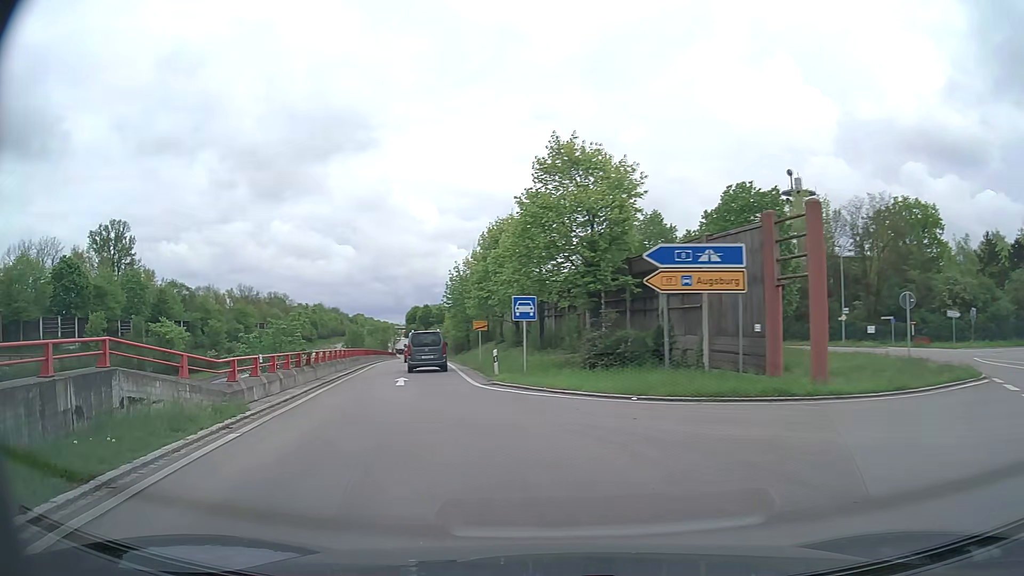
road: trunk_link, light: Day
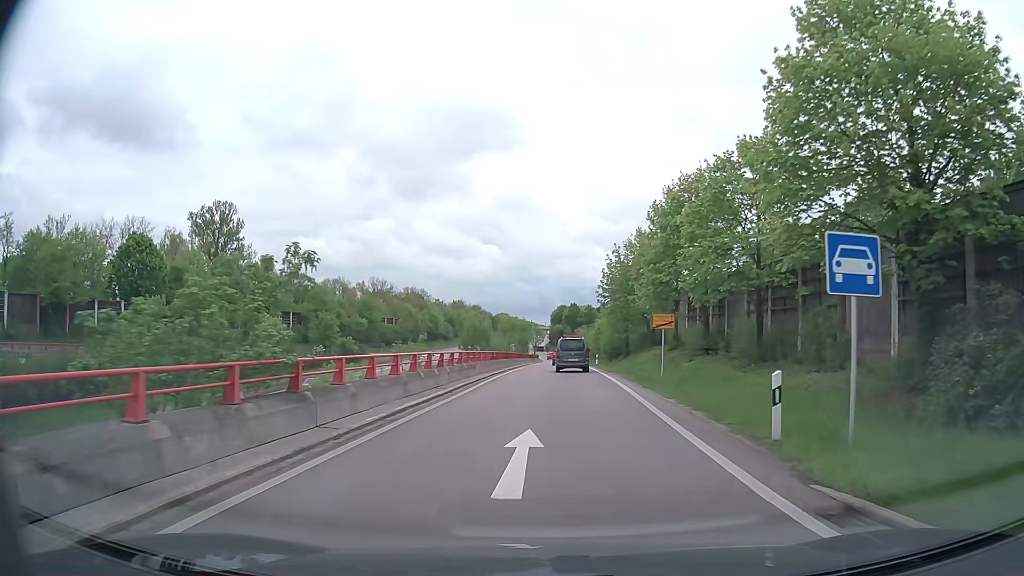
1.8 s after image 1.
(-3.0, +15.4) m; -14°
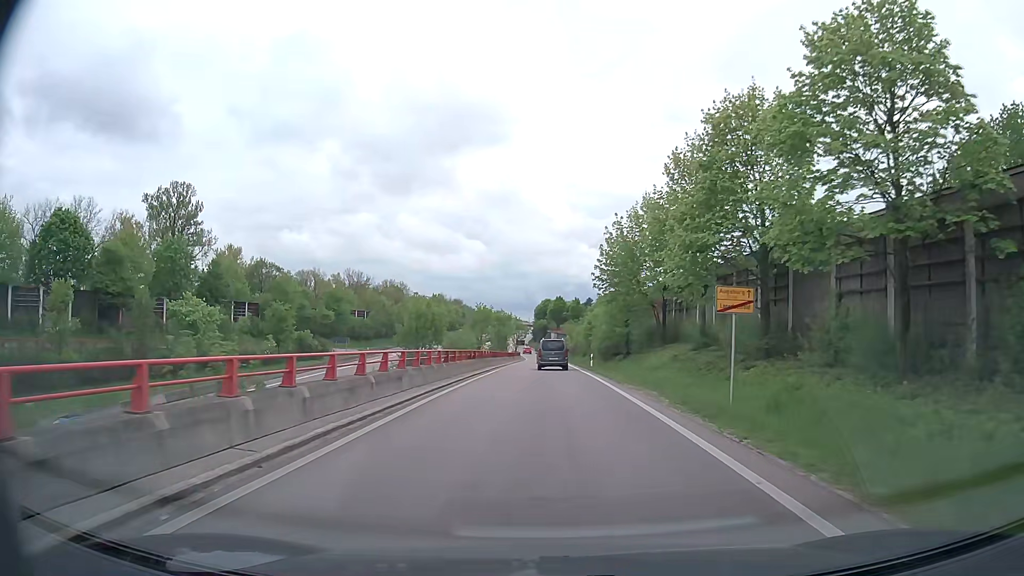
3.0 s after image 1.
(+0.2, +12.9) m; +2°
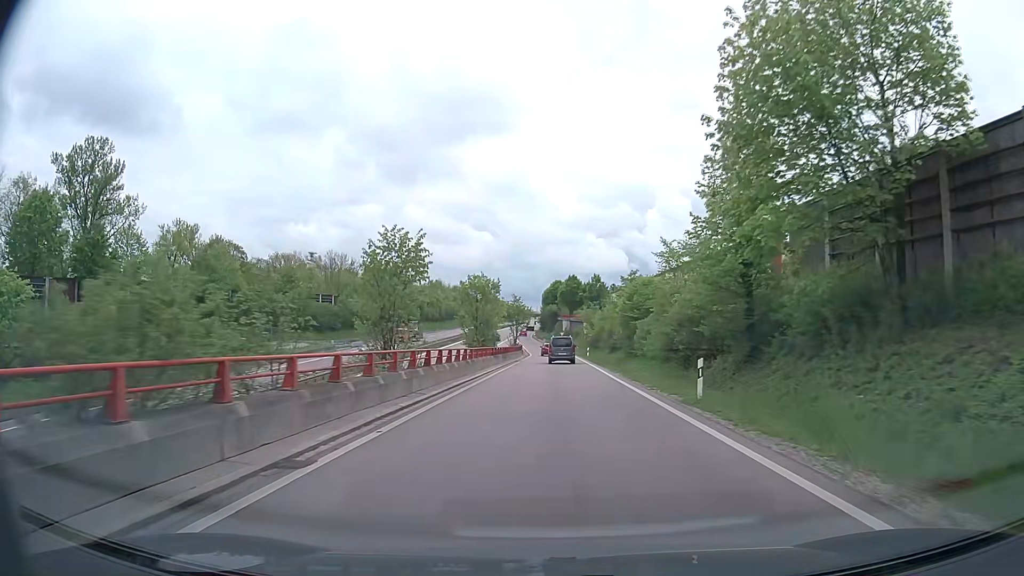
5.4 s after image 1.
(-0.3, +31.3) m; -1°
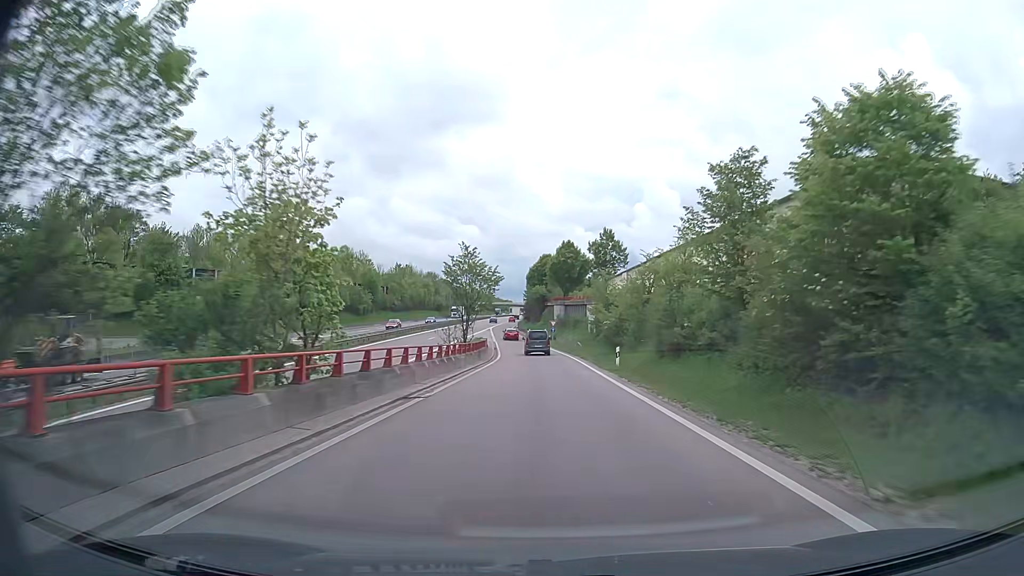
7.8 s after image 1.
(+0.4, +37.7) m; +1°
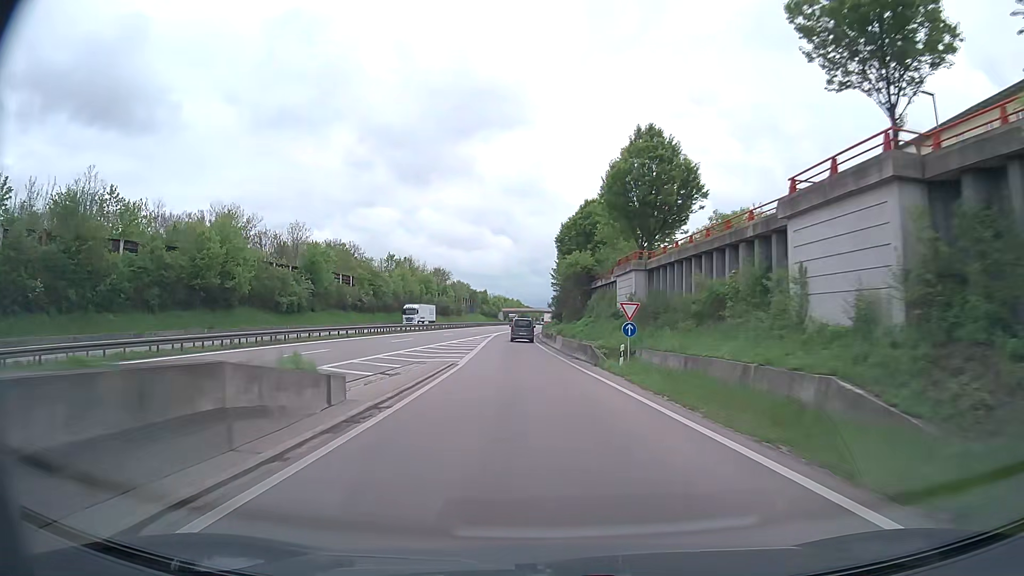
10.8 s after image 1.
(-1.3, +53.0) m; -3°
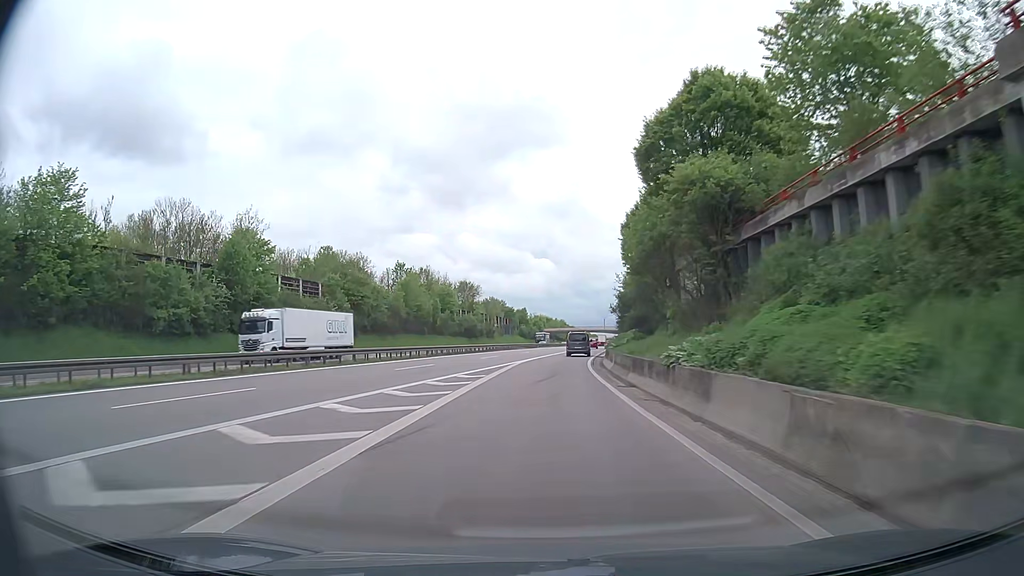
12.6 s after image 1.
(-1.3, +35.4) m; -4°
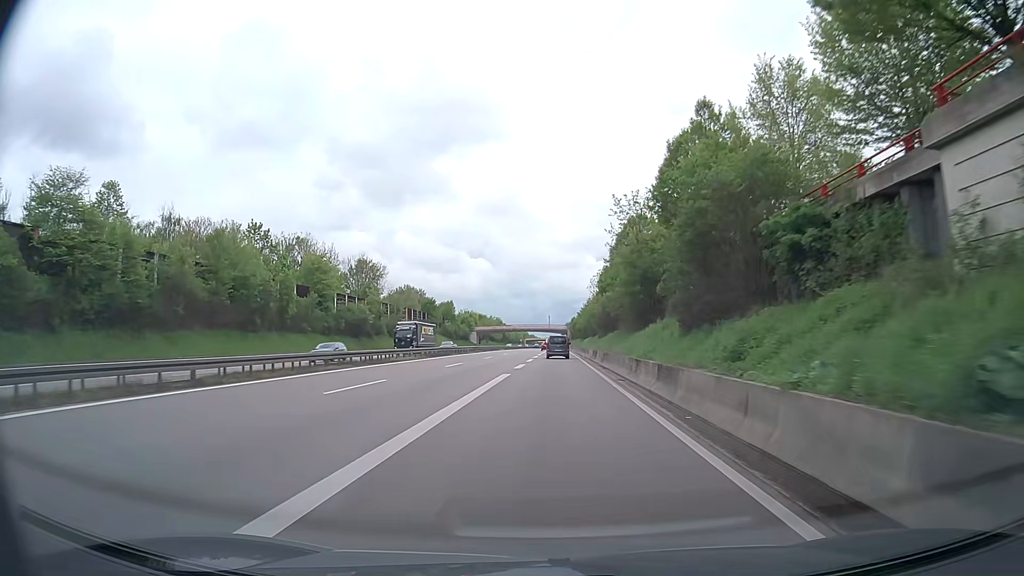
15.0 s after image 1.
(+1.2, +48.6) m; +5°
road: trunk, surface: asphalt
(0, +10) (0, +20) (+1, +30) (+1, +40) (+1, +50) (+1, +60) (+1, +70) (+2, +80) (+2, +90) (+2, +100) m
